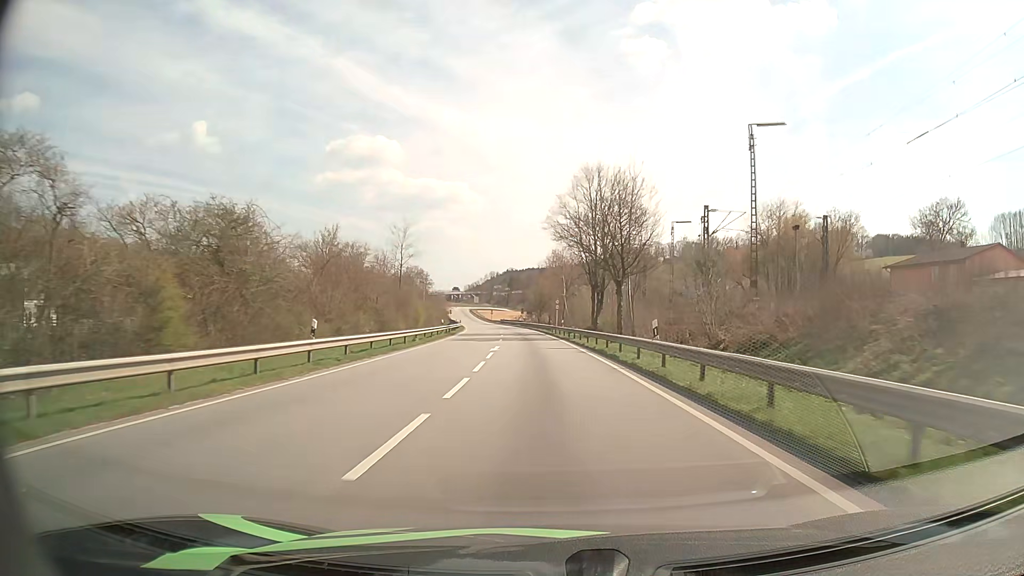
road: primary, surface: asphalt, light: Day
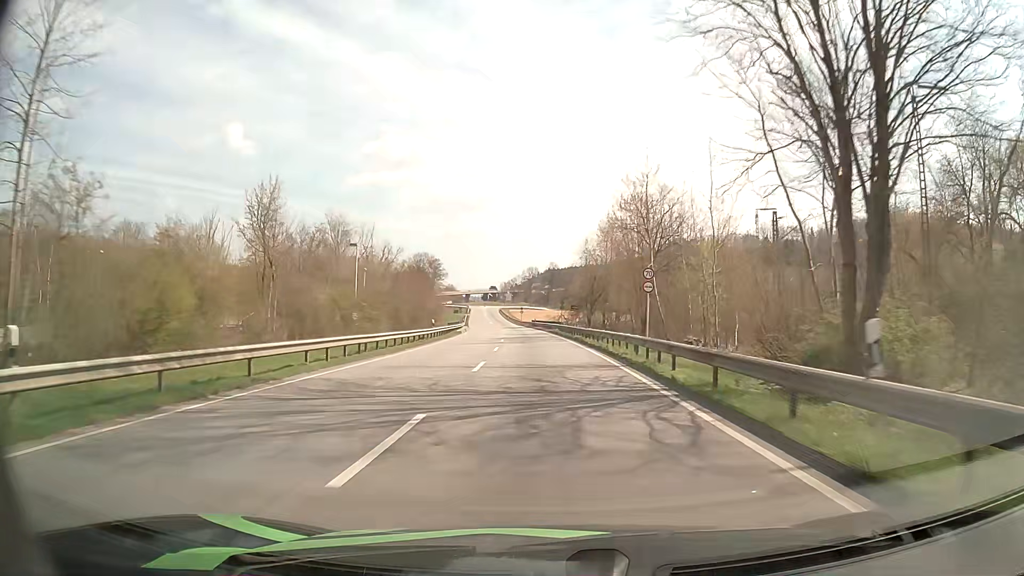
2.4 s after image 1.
(-1.5, +49.0) m; -4°
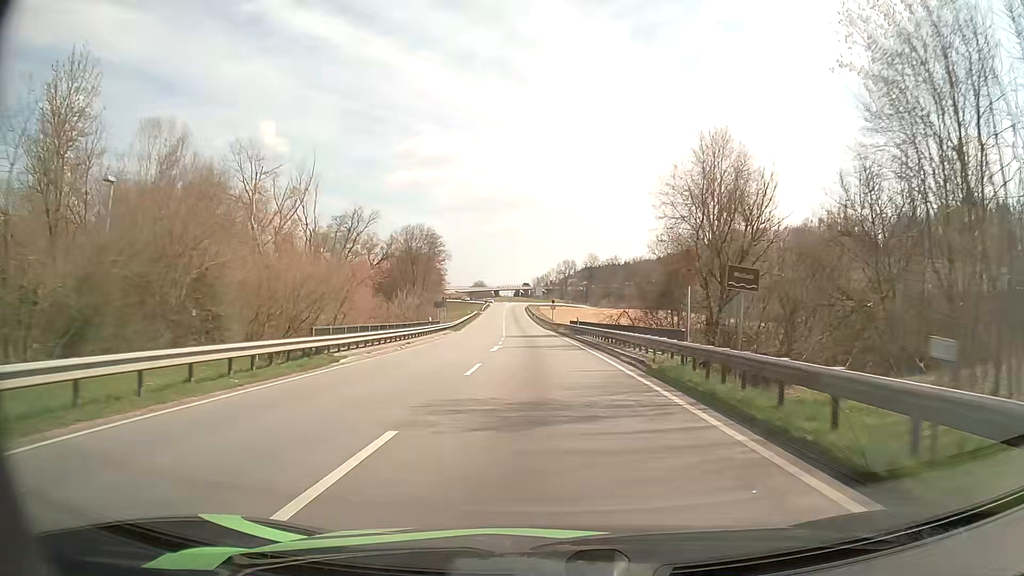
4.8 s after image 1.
(-1.2, +48.7) m; -3°
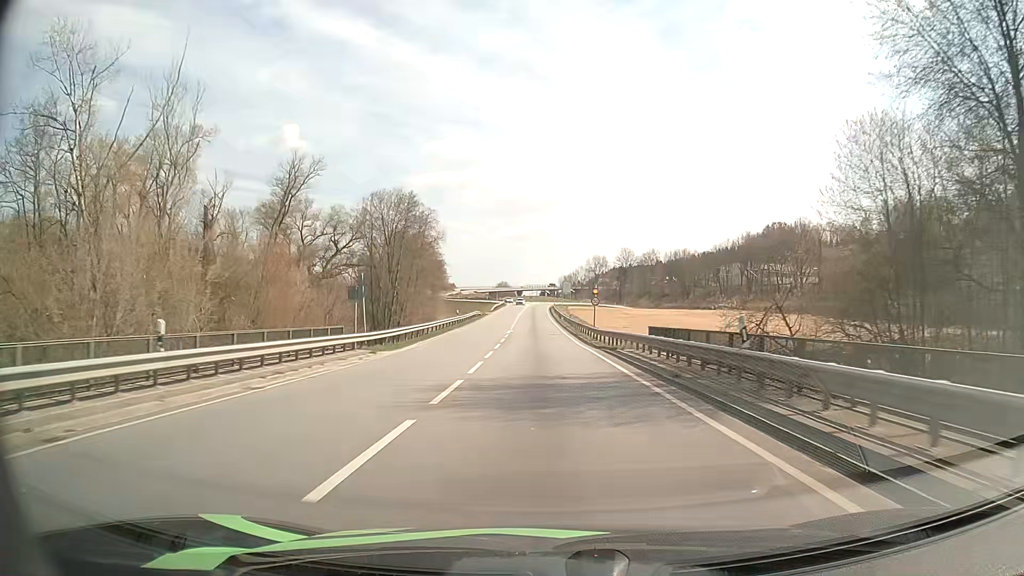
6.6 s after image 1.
(-0.5, +35.6) m; -2°
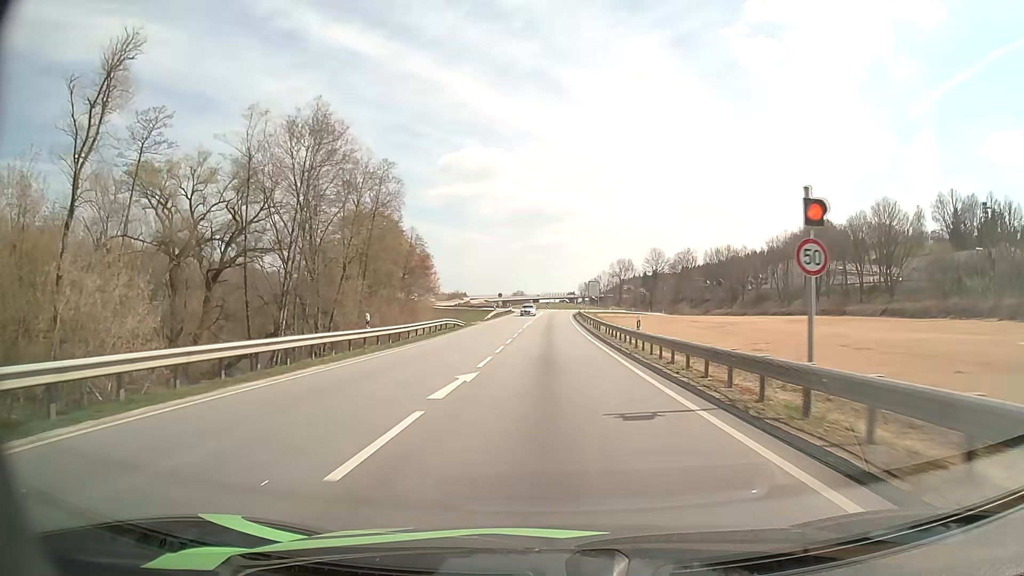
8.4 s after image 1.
(-0.6, +35.5) m; -1°
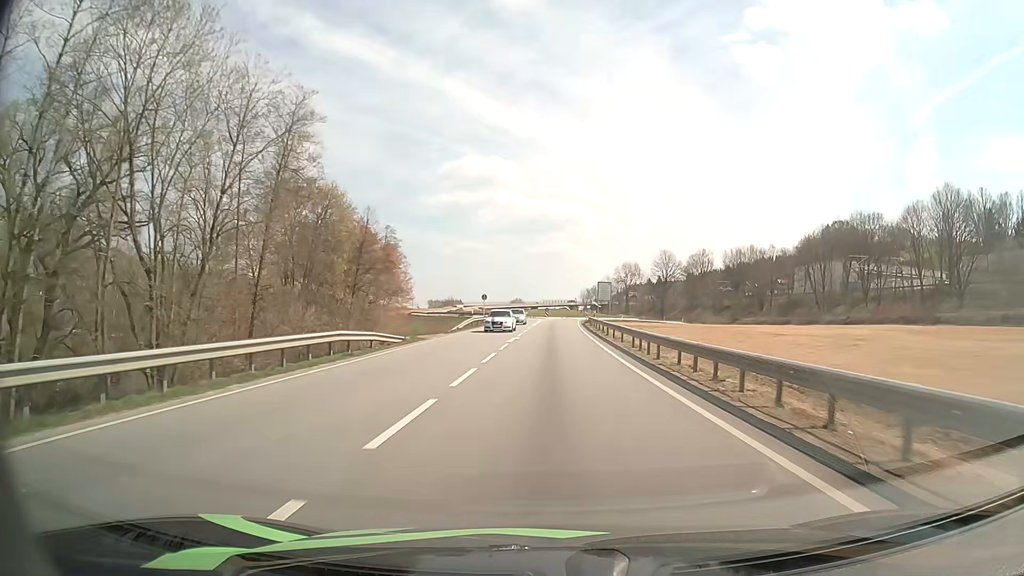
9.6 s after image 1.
(-0.1, +22.8) m; 0°
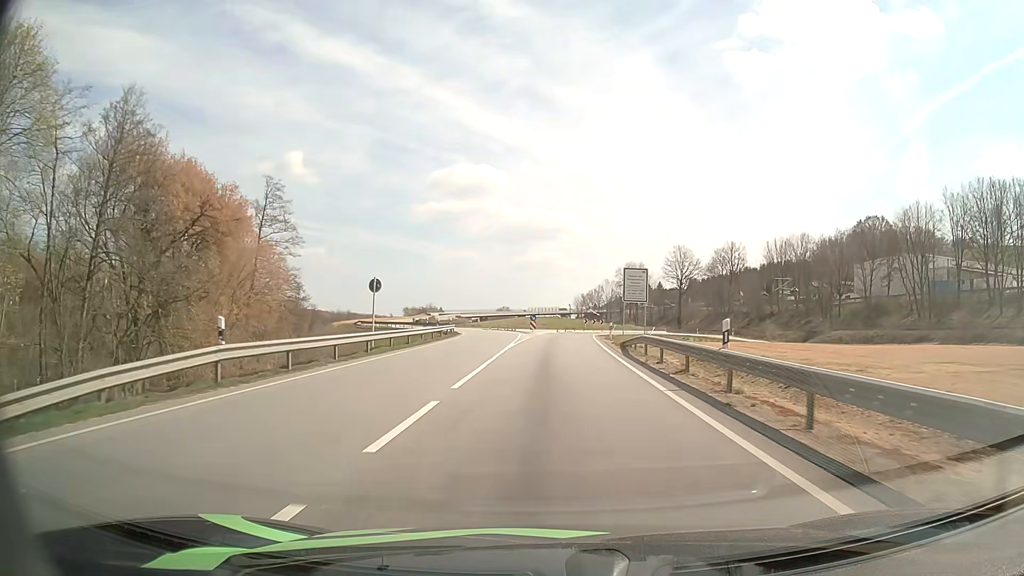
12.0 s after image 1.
(+0.2, +42.1) m; +1°
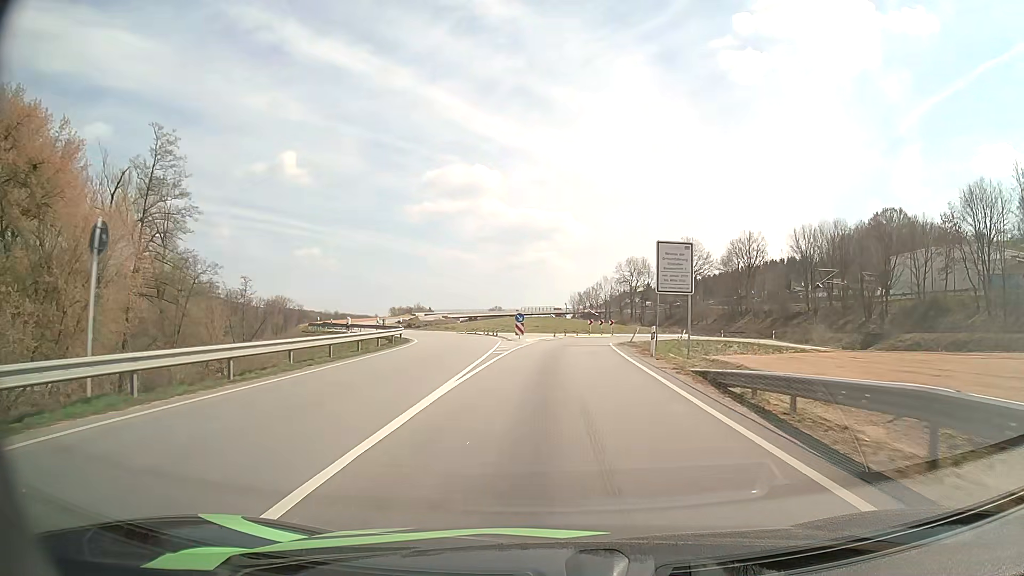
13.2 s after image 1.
(+0.1, +18.6) m; 0°
(0, +10) (0, +20) (+1, +30) (+2, +40) (+5, +49) (+10, +58) (+15, +67) (+18, +76) (+17, +86) (+15, +96) m
